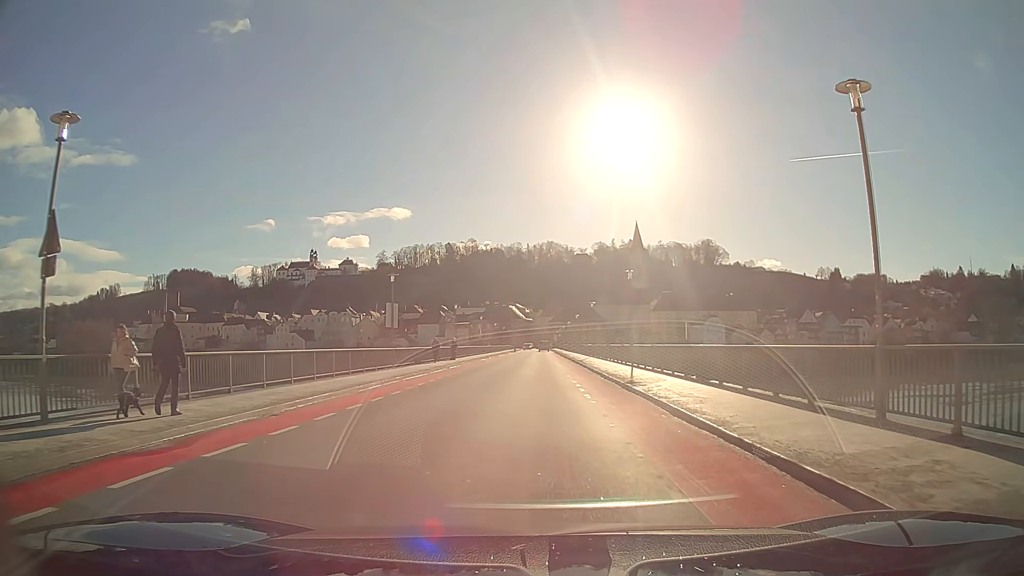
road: primary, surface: asphalt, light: Day
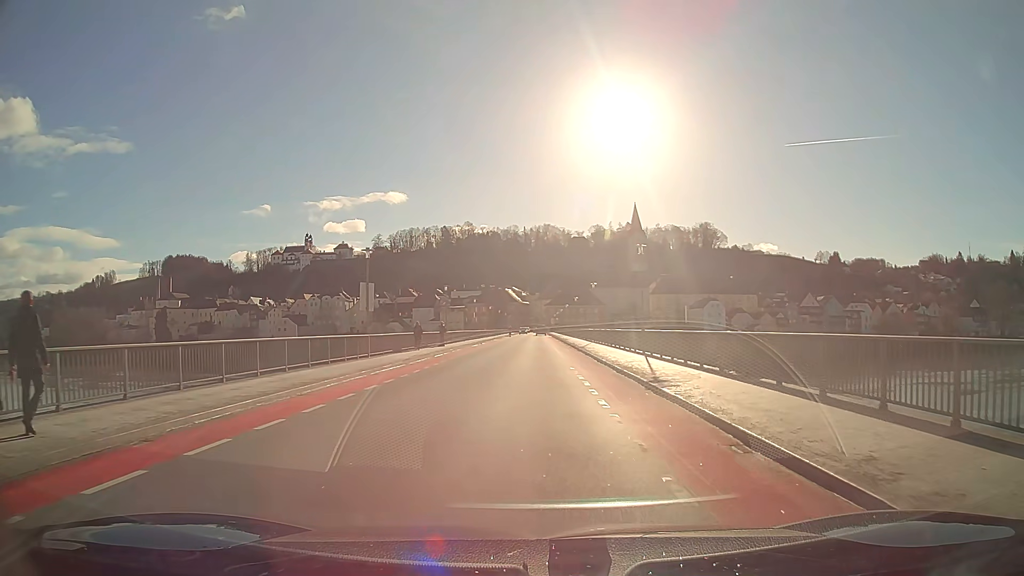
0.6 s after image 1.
(0.0, +4.7) m; 0°
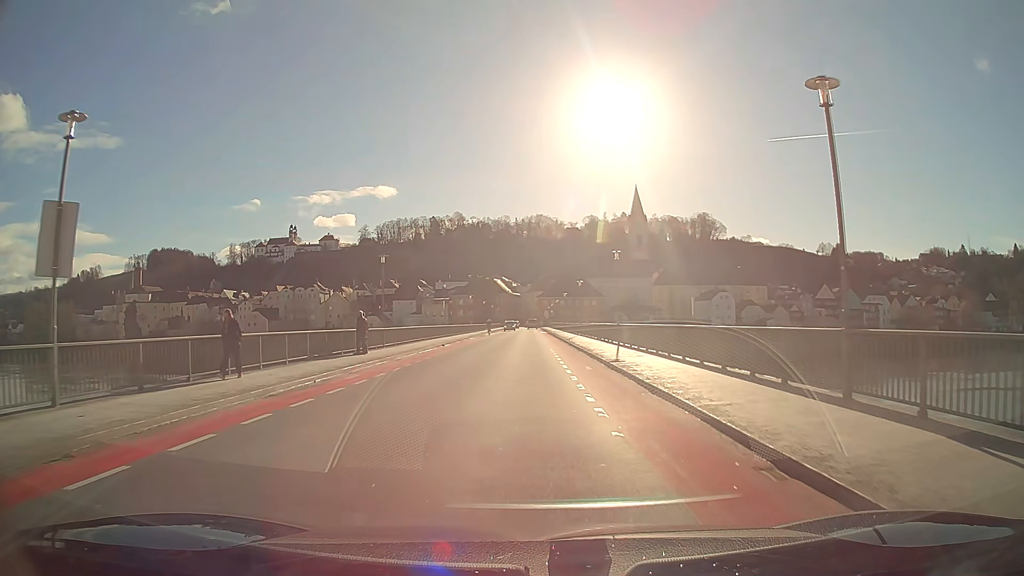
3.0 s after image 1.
(+0.1, +21.1) m; 0°
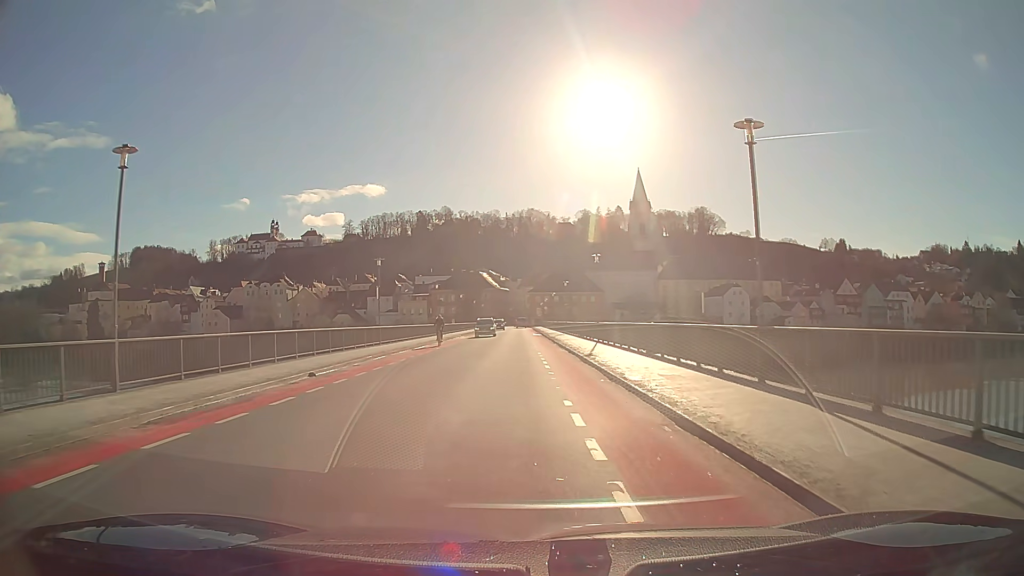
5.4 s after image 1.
(+0.1, +23.6) m; +1°
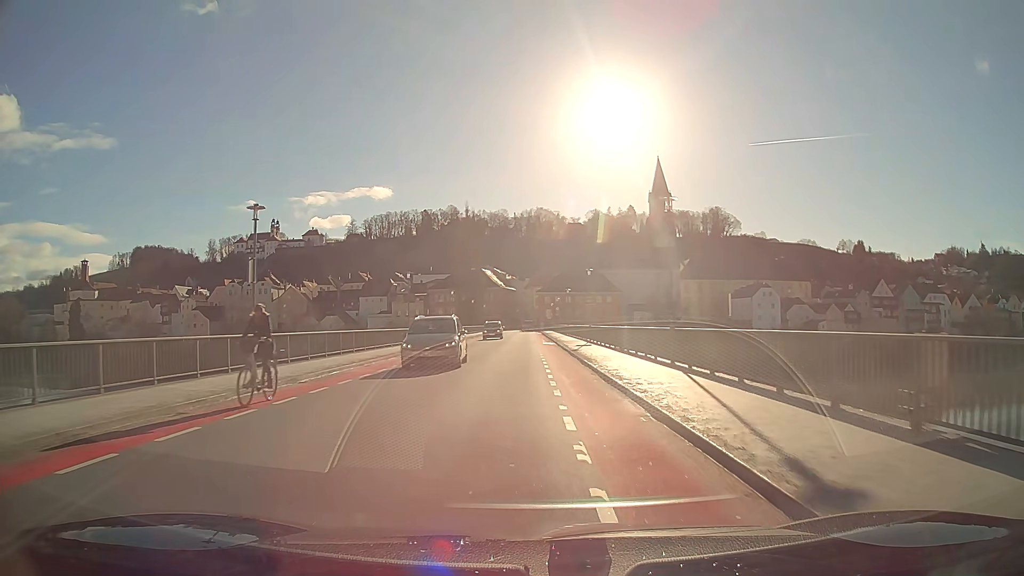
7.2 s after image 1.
(-0.1, +18.7) m; -1°
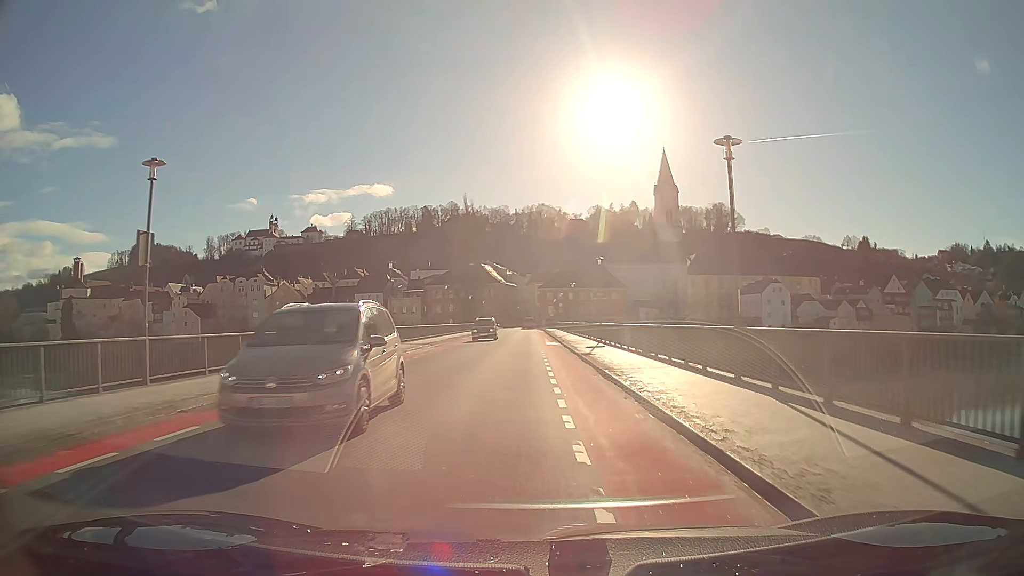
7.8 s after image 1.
(0.0, +6.3) m; 0°
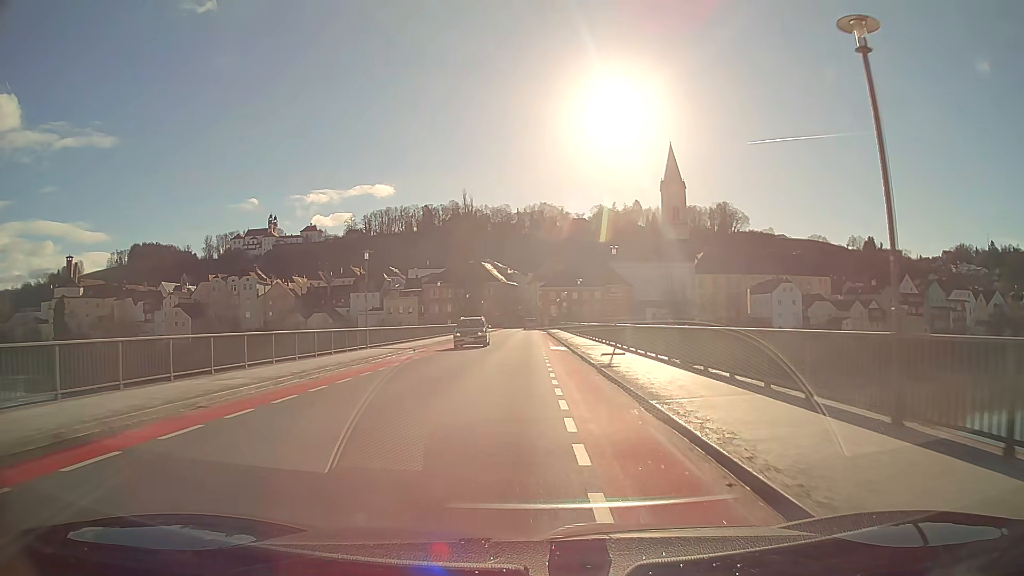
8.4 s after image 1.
(0.0, +6.3) m; 0°
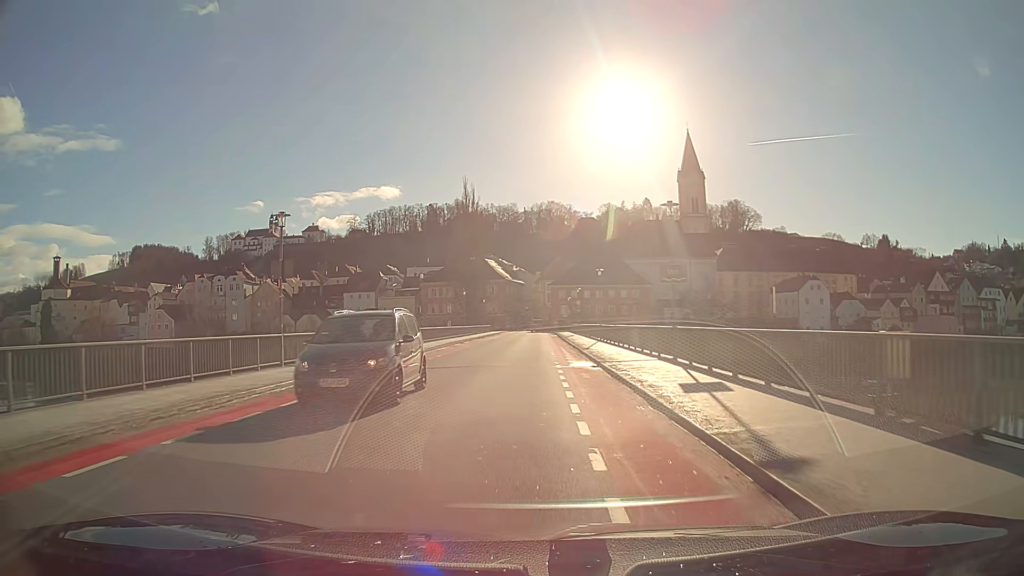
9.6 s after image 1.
(-0.1, +12.6) m; -1°
